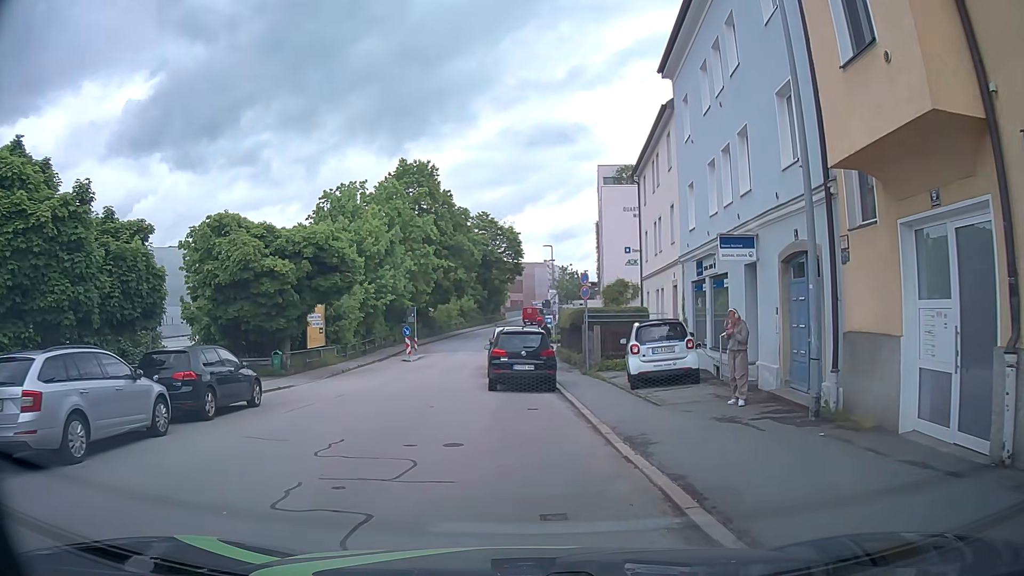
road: residential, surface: asphalt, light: Day
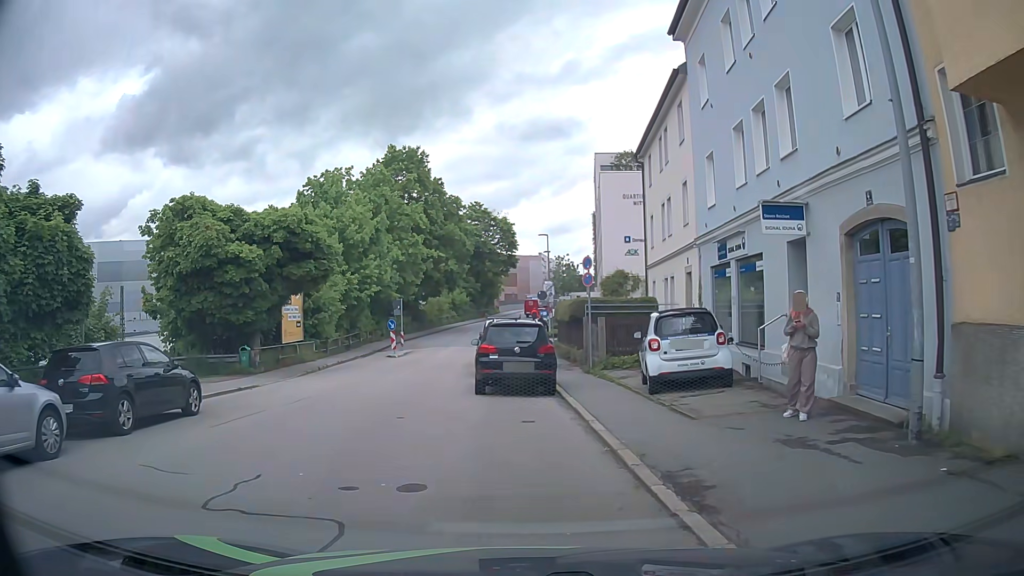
(0.0, +2.9) m; -1°
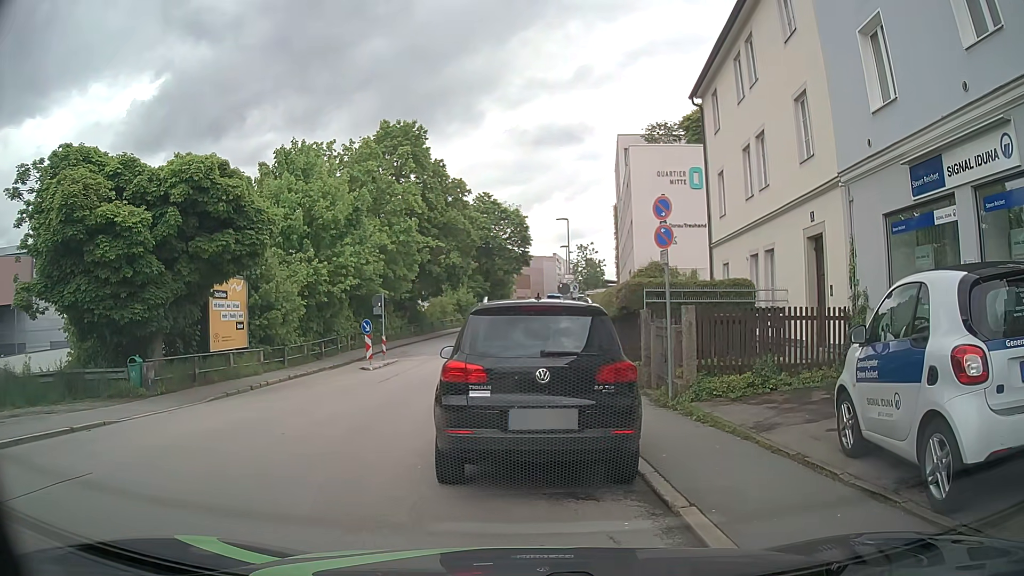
(0.0, +8.6) m; -2°
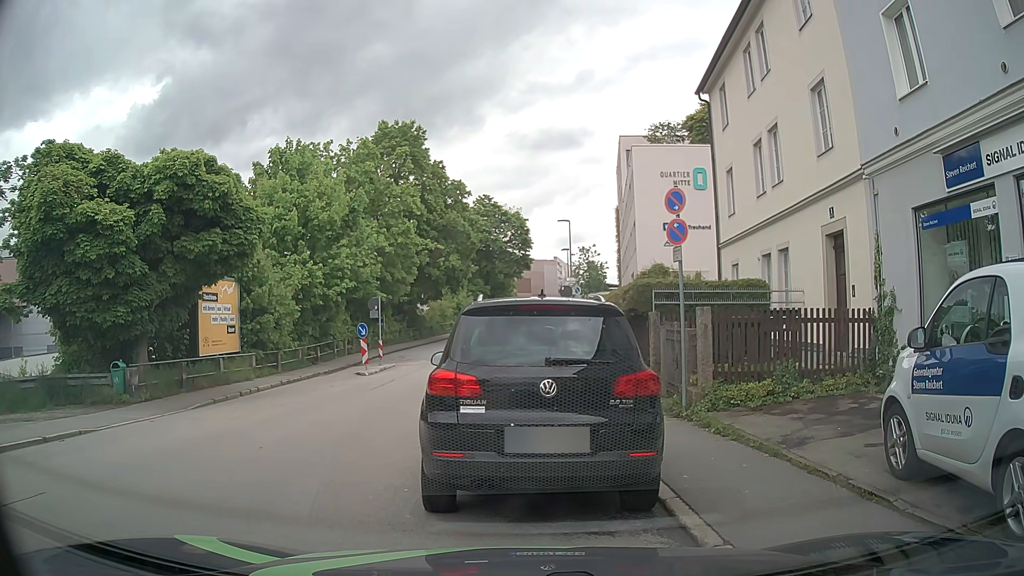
(0.0, +0.9) m; 0°
